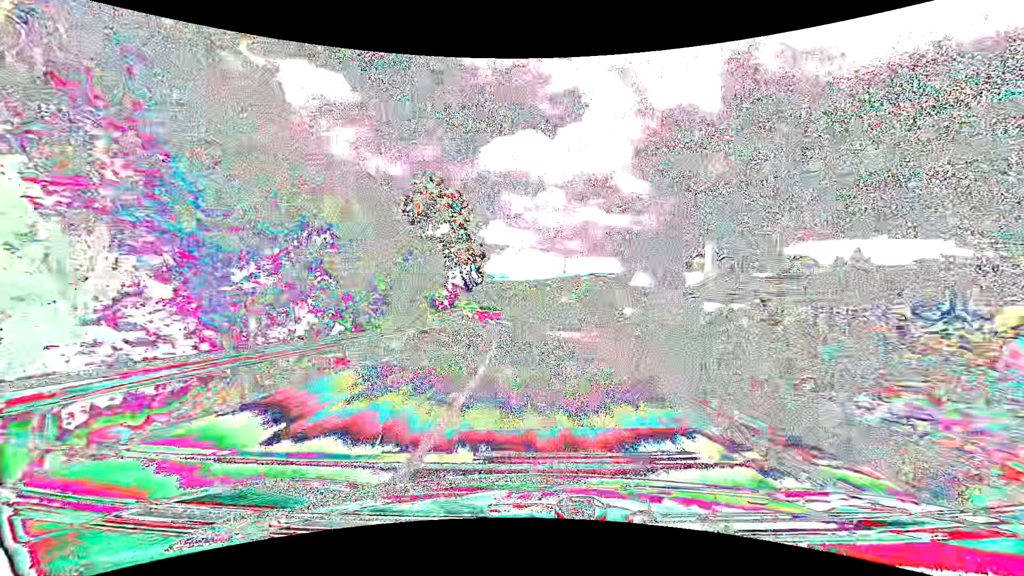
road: tertiary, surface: asphalt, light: Day
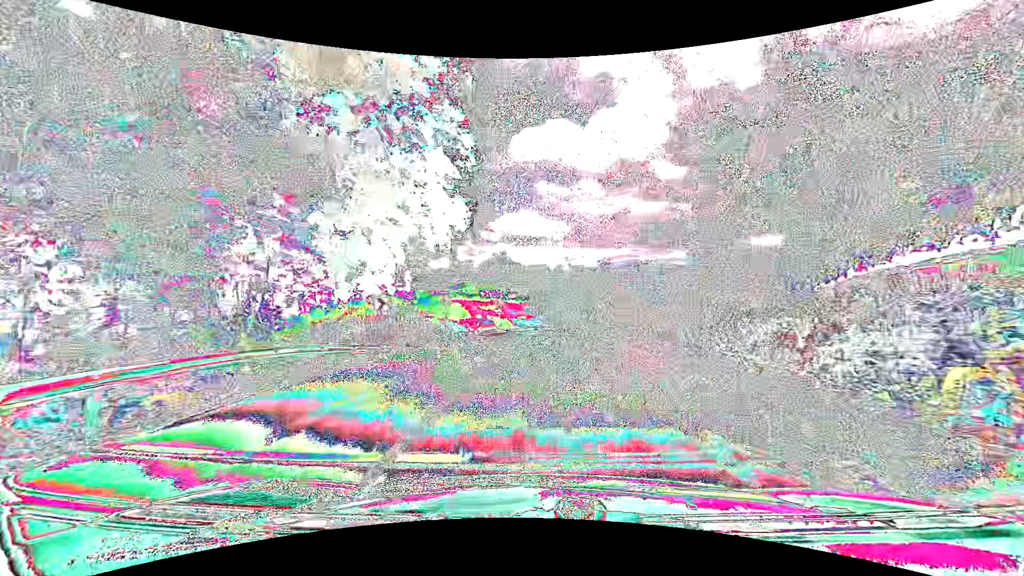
(-2.2, +43.5) m; -4°
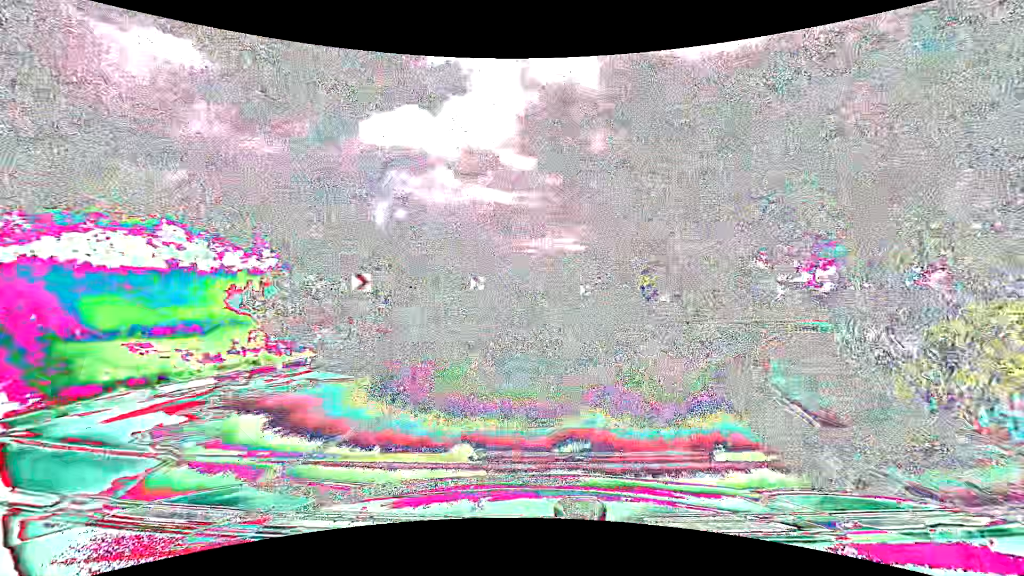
(+1.9, +26.7) m; +16°
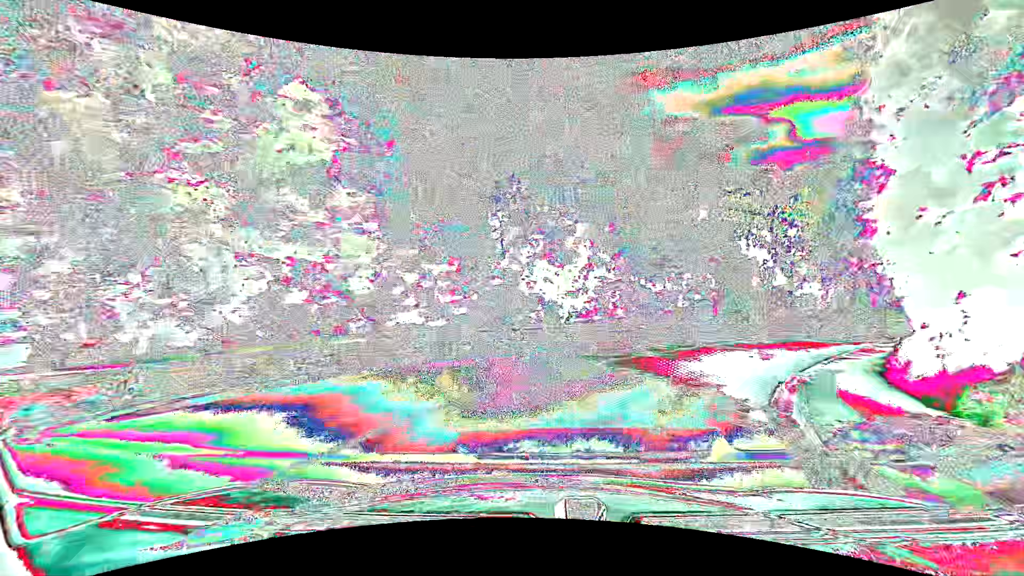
(+11.5, +26.1) m; +49°
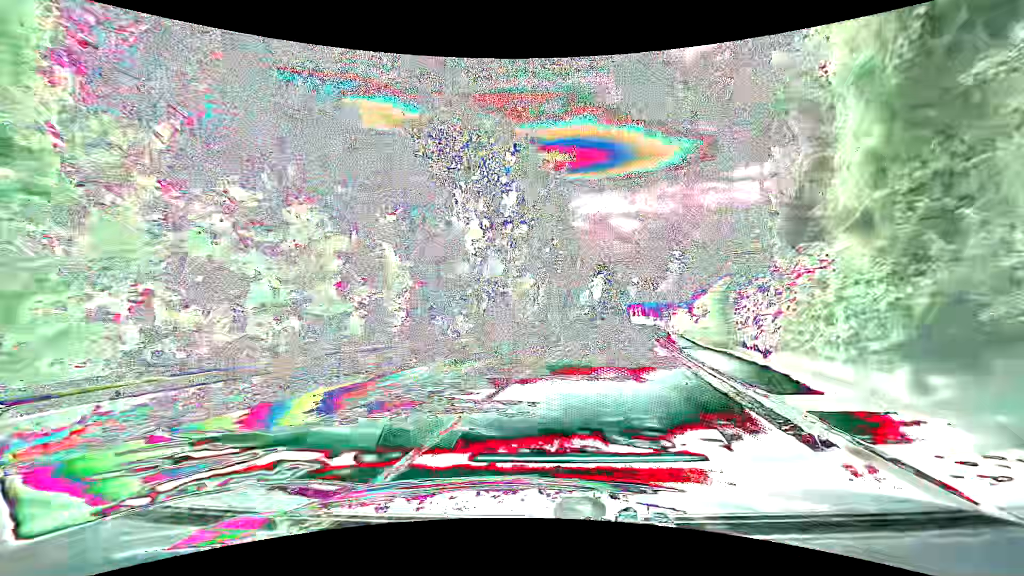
(+5.6, +17.0) m; +33°
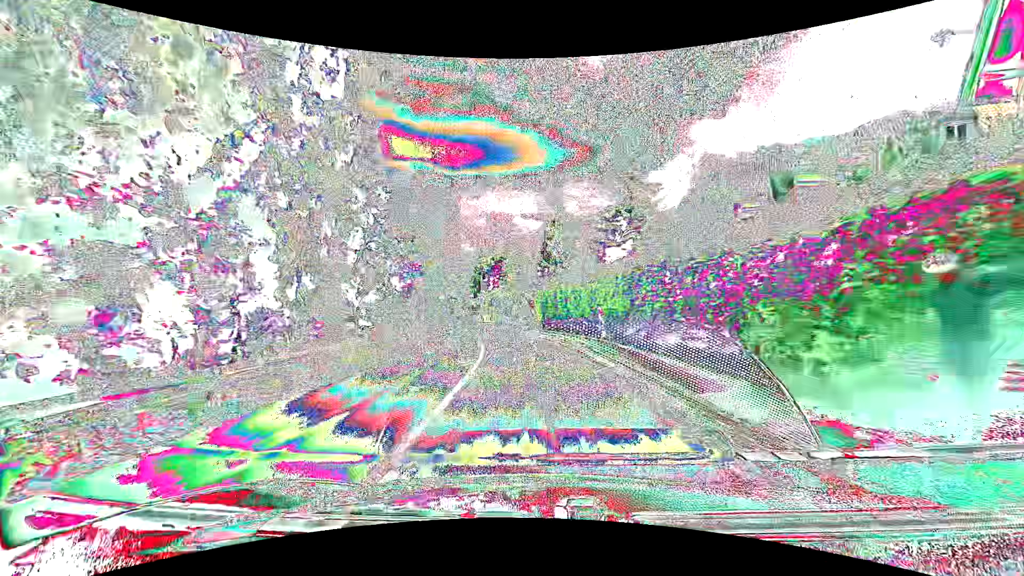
(+6.0, +33.7) m; +13°
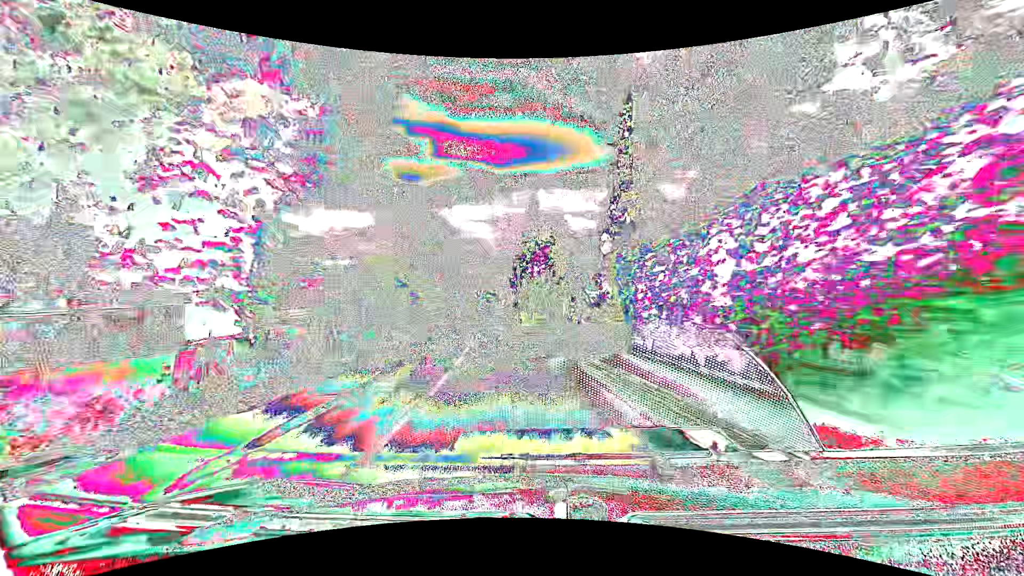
(-0.7, +21.9) m; -5°
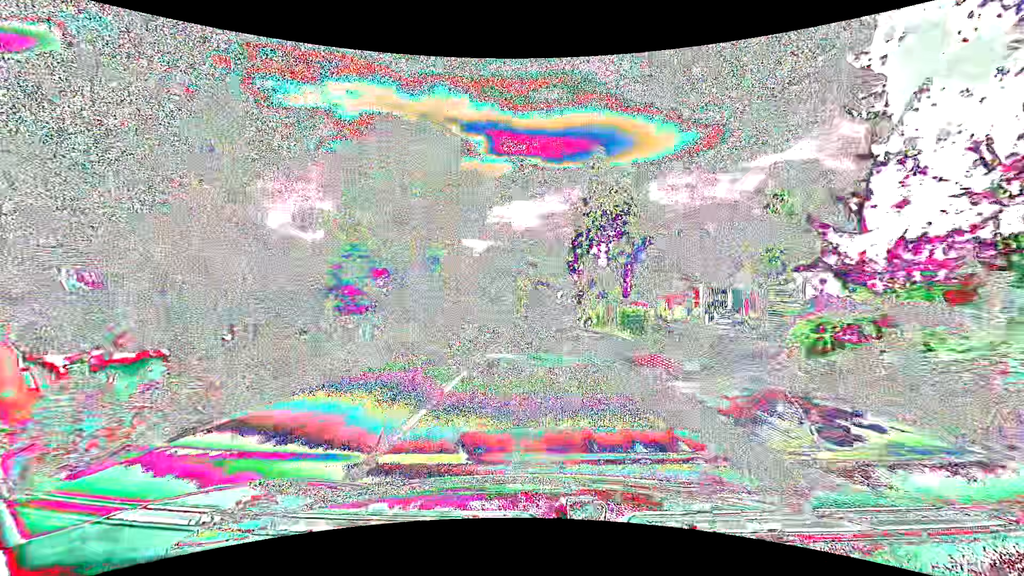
(-1.4, +22.6) m; -7°
